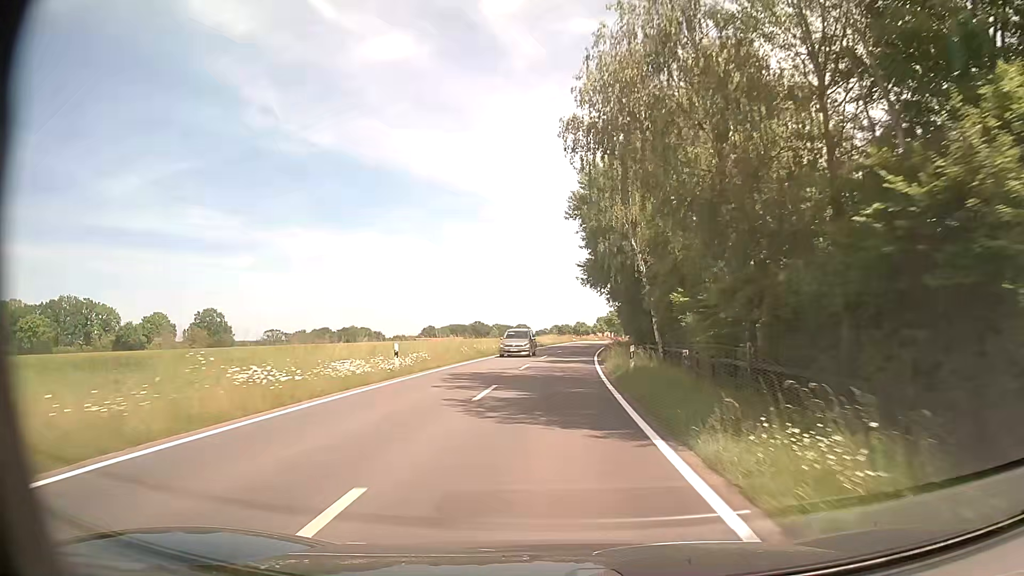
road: tertiary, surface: asphalt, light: Day
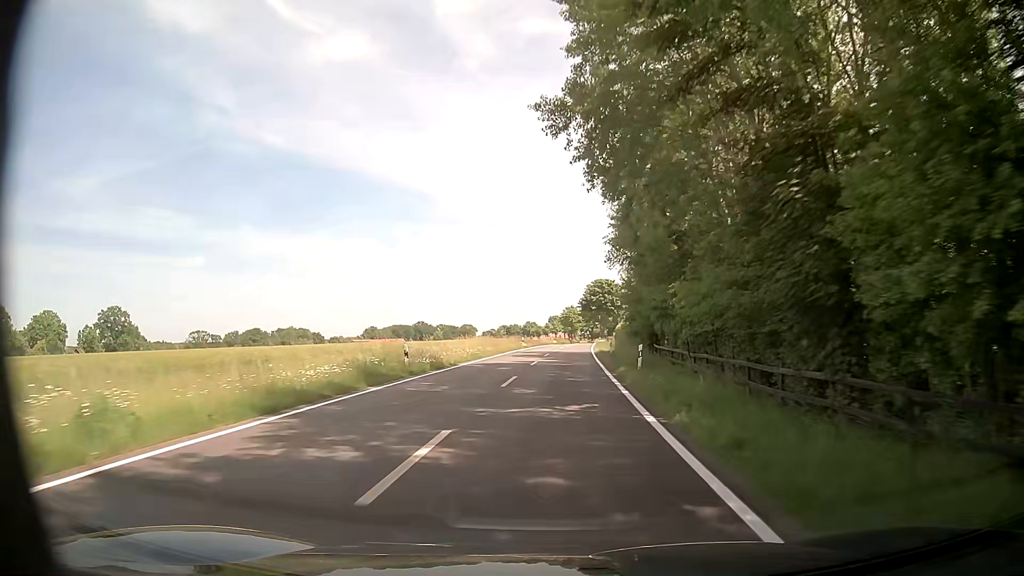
(+1.7, +43.9) m; +5°
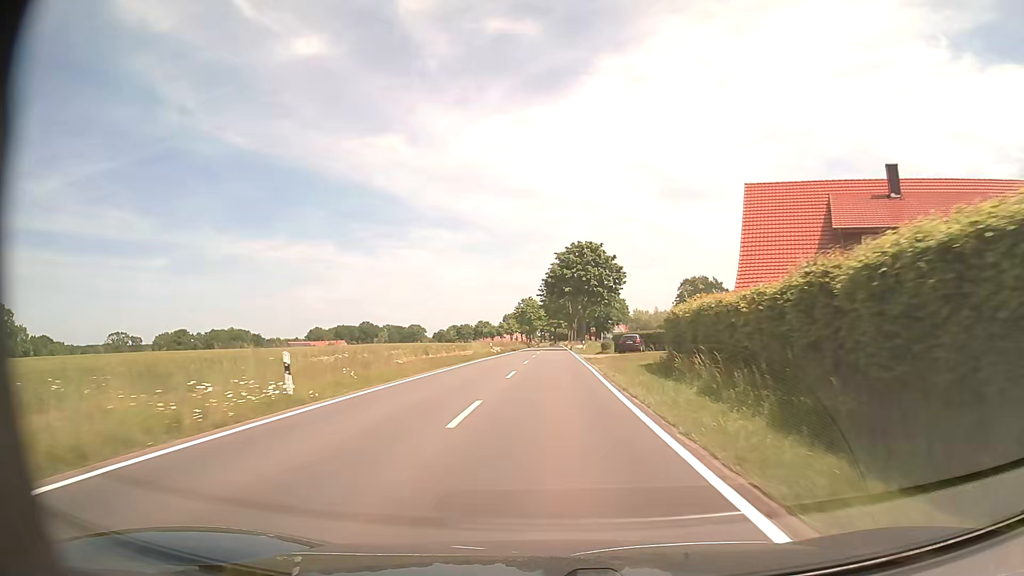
(+1.5, +54.8) m; +3°
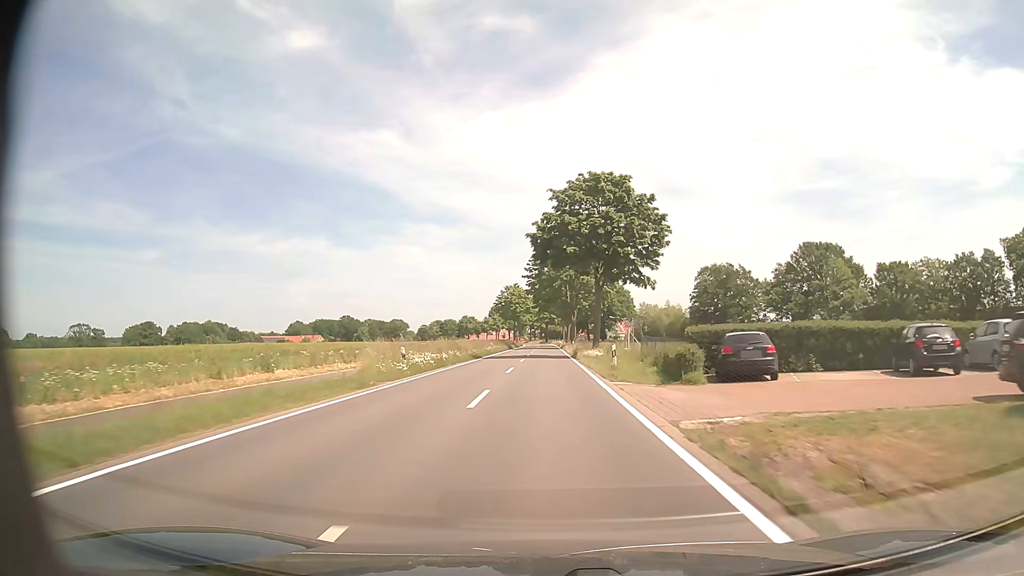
(+0.1, +32.9) m; 0°
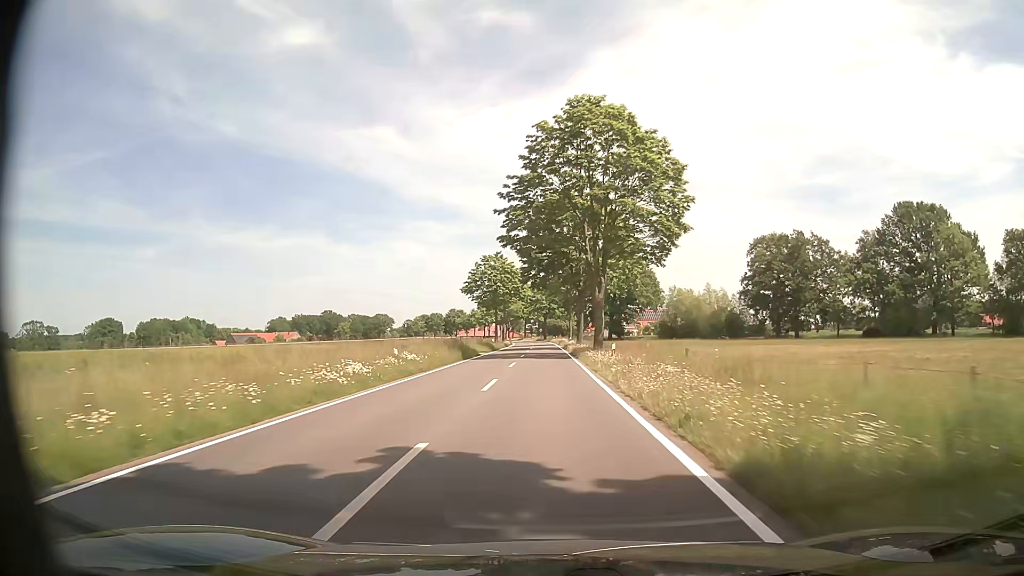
(+0.1, +44.0) m; 0°
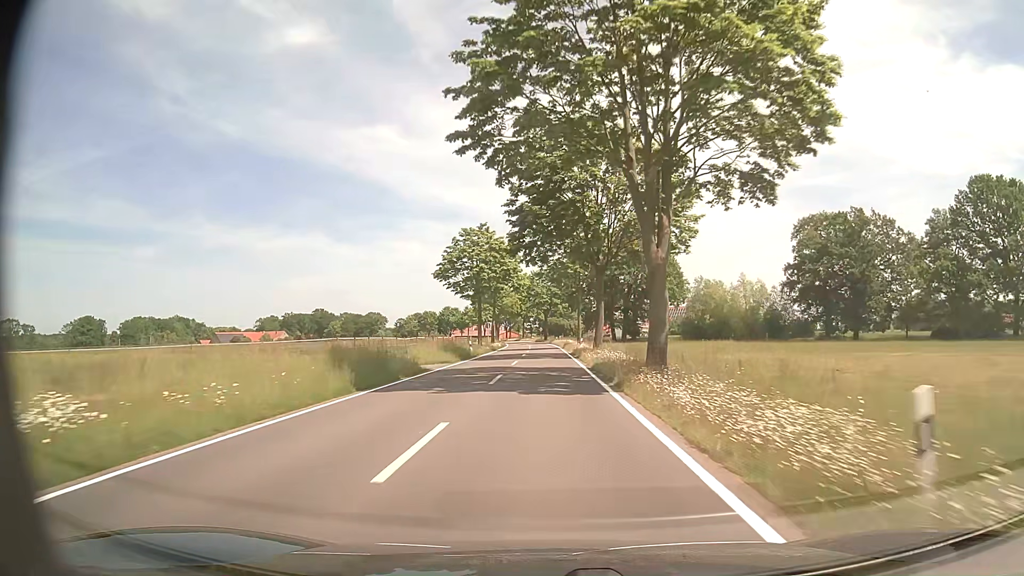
(0.0, +22.0) m; 0°
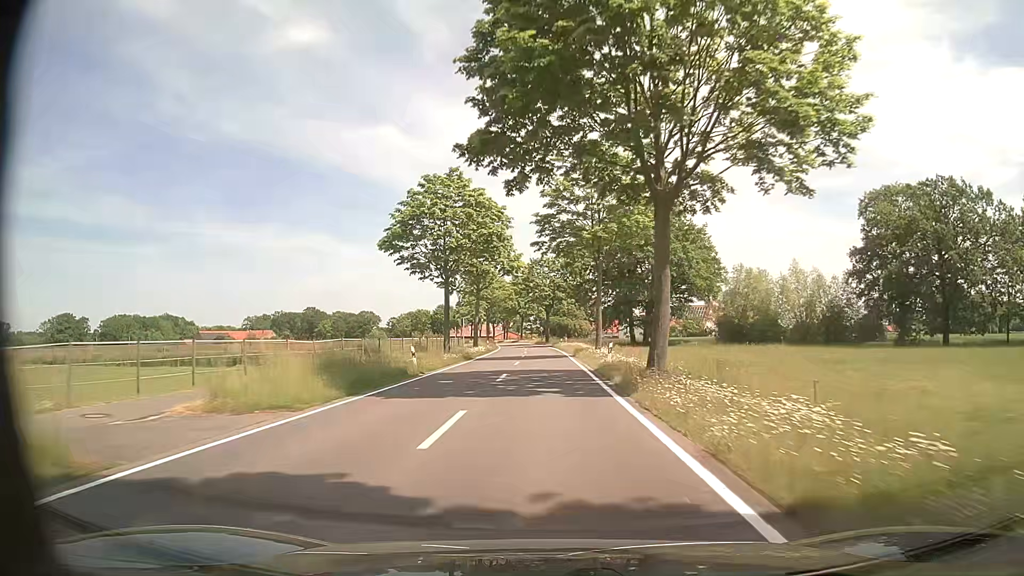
(0.0, +21.9) m; 0°
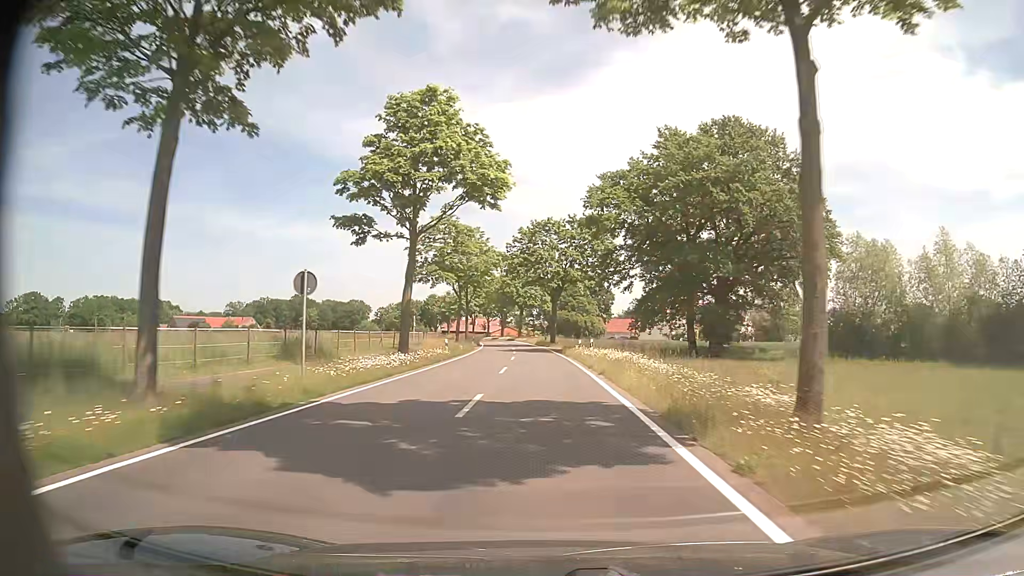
(-0.2, +32.9) m; -1°
